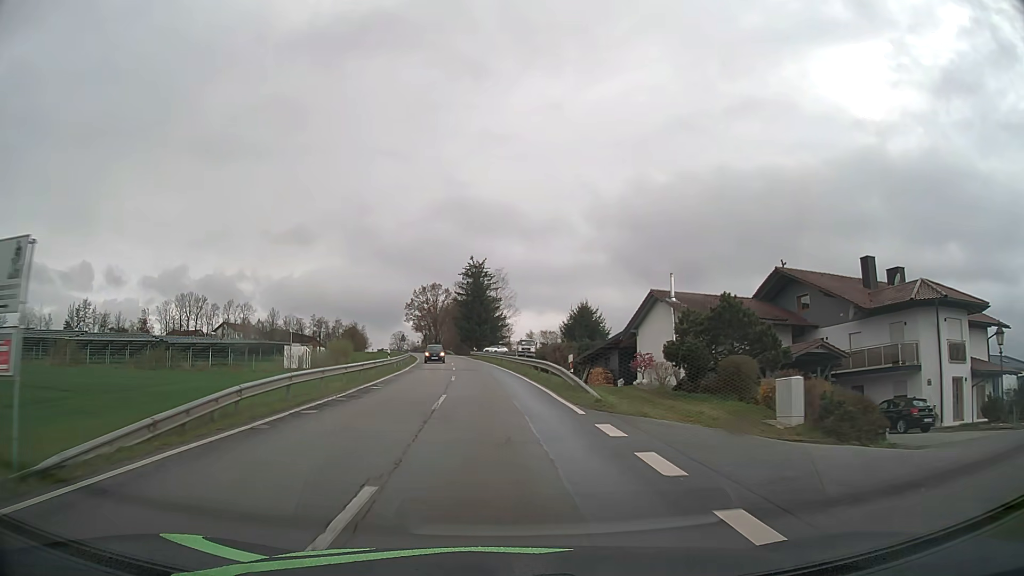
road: tertiary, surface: asphalt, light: Day
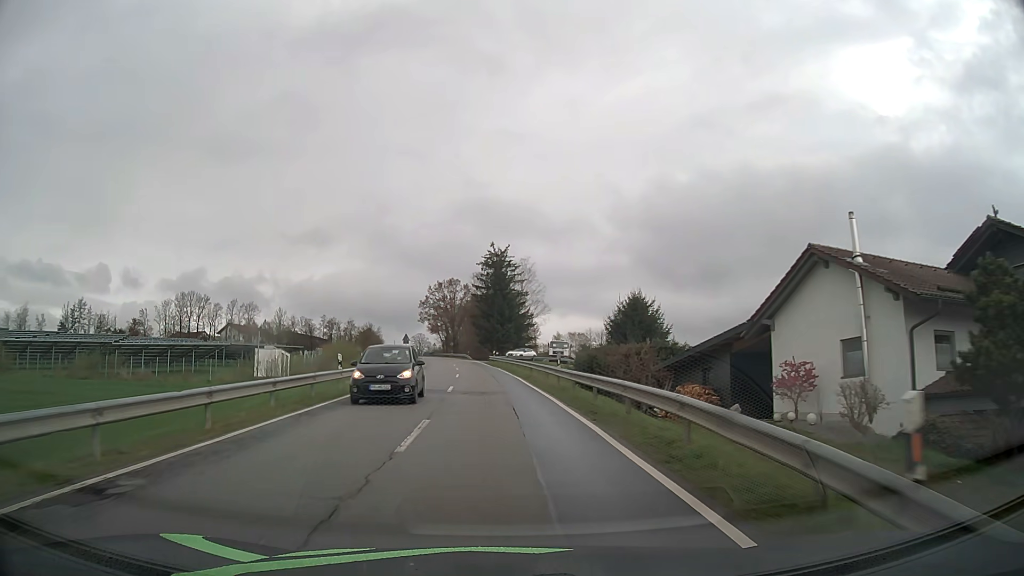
(-0.3, +17.9) m; -2°
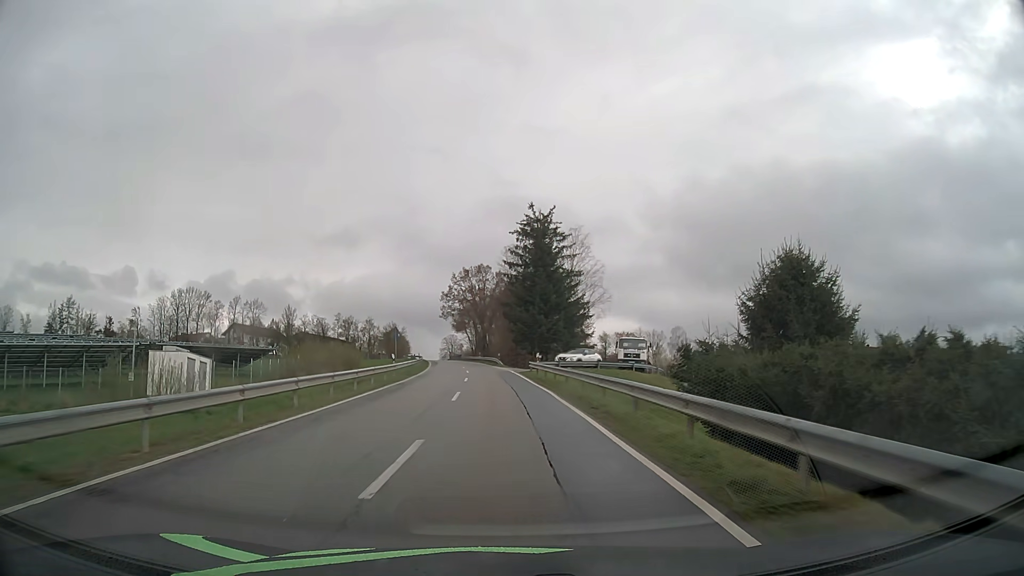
(-0.7, +27.4) m; -3°
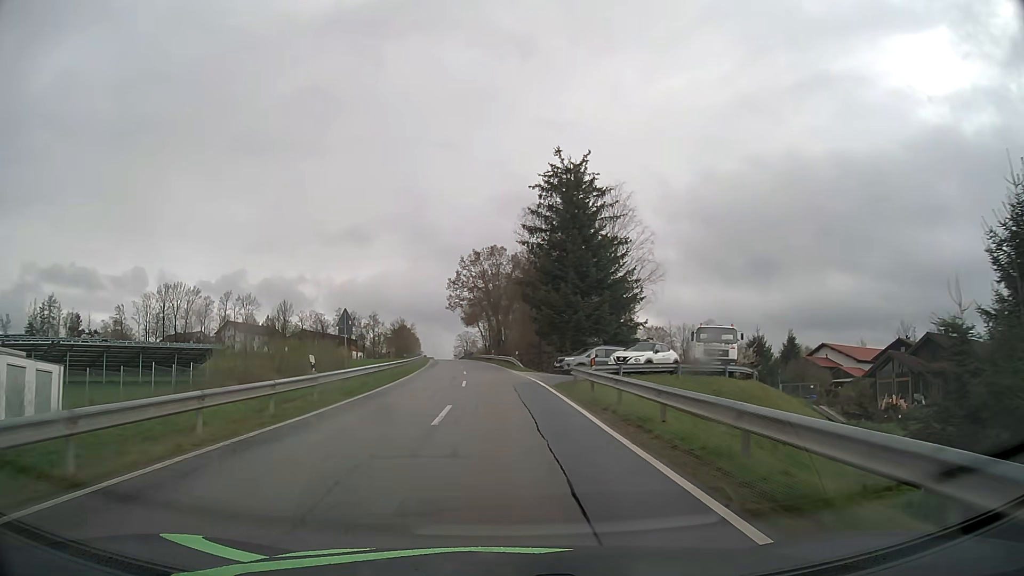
(-0.3, +18.5) m; -2°
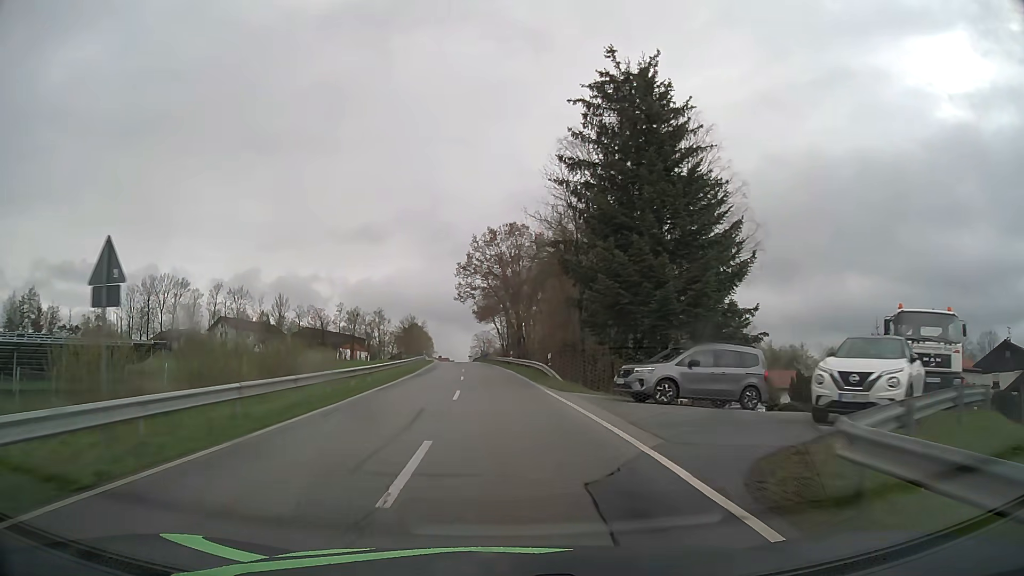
(-0.3, +18.6) m; -2°
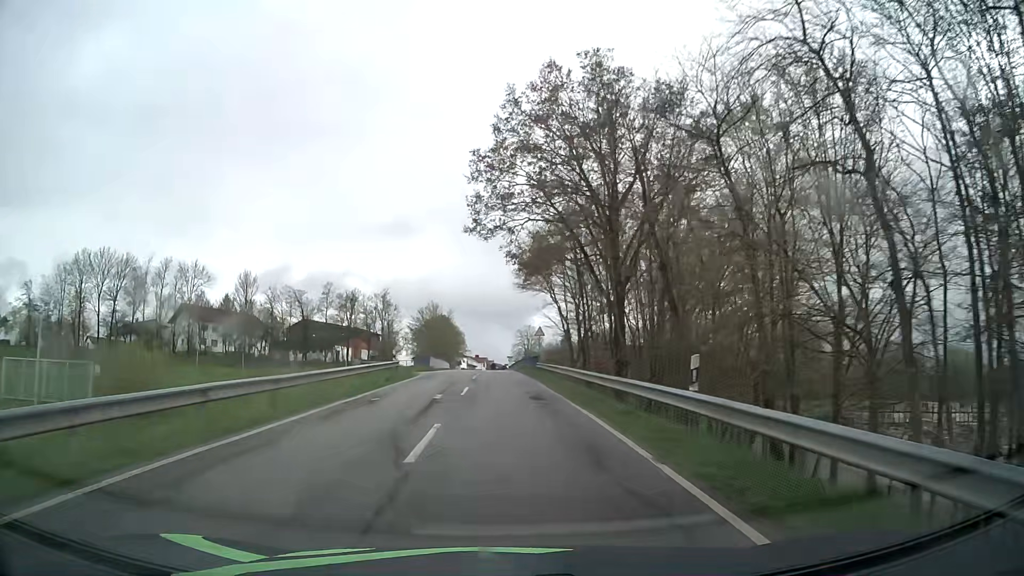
(-1.7, +46.8) m; -3°
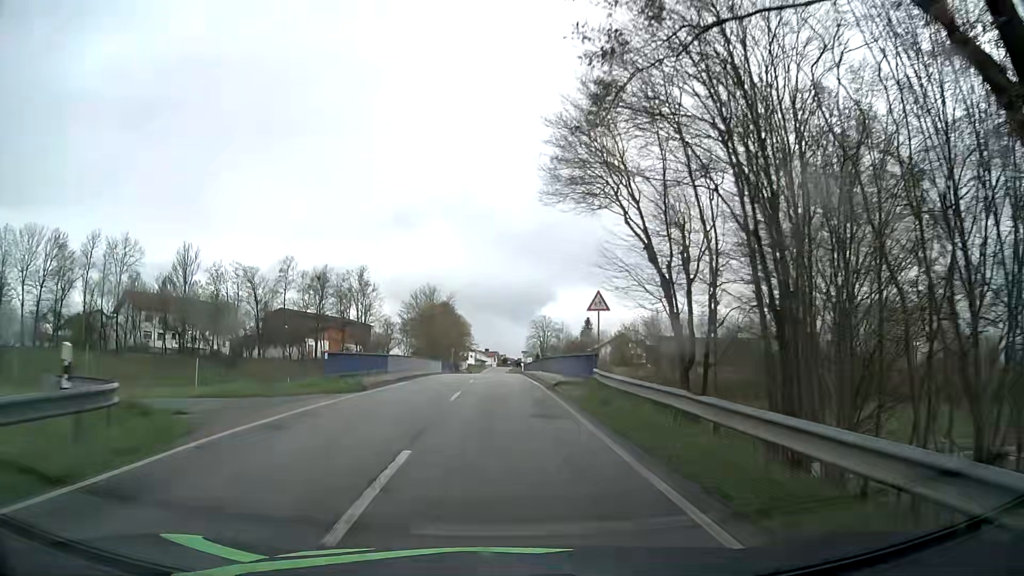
(-0.4, +27.8) m; -2°
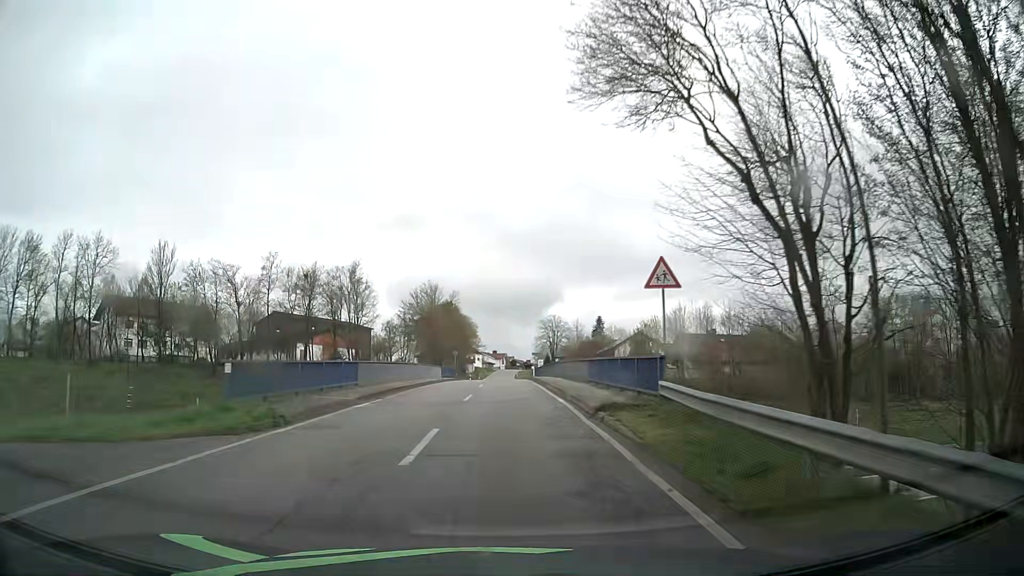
(0.0, +9.0) m; 0°
(0, +10) (0, +20) (0, +30) (-1, +40) (-1, +50) (-1, +60) (-1, +70) (-1, +80) (-1, +90) (-1, +100) m
